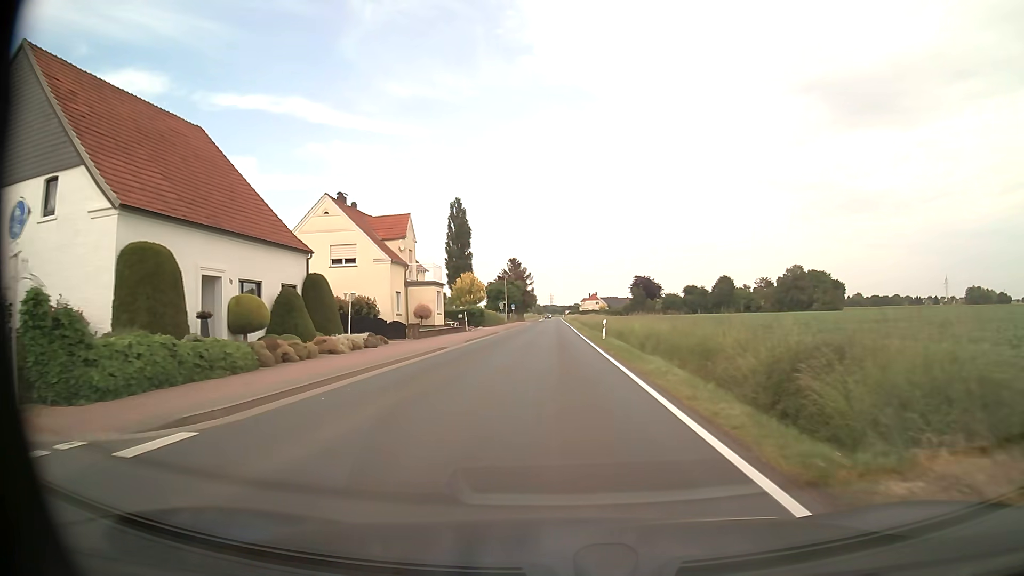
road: tertiary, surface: asphalt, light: Day
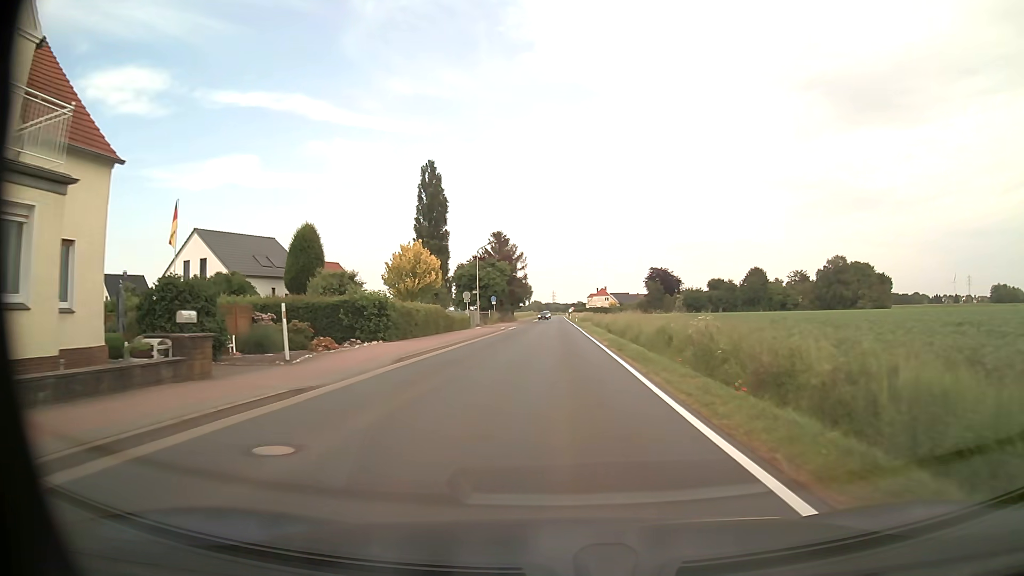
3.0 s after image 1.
(-0.1, +39.7) m; 0°
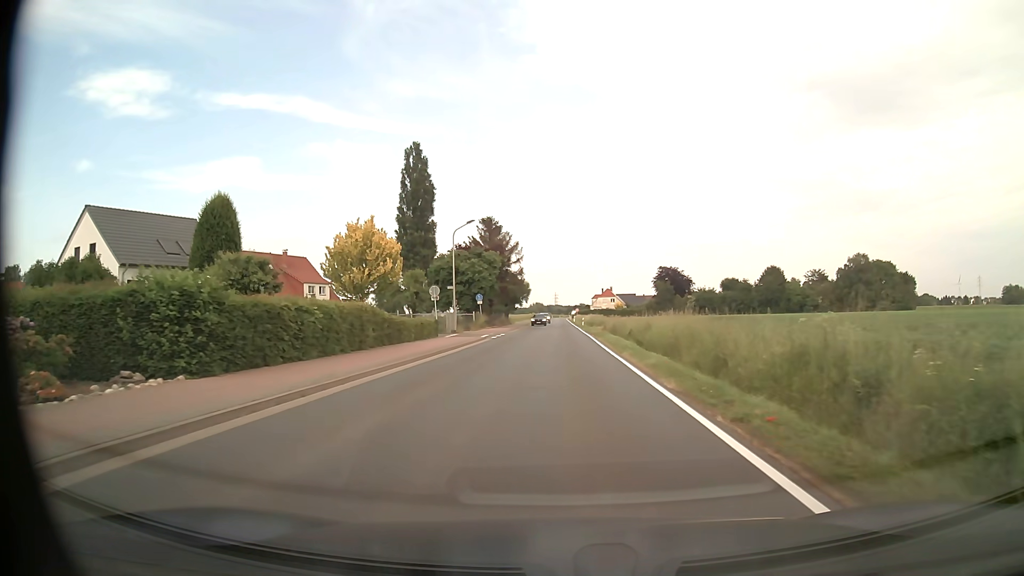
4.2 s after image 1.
(0.0, +15.9) m; 0°
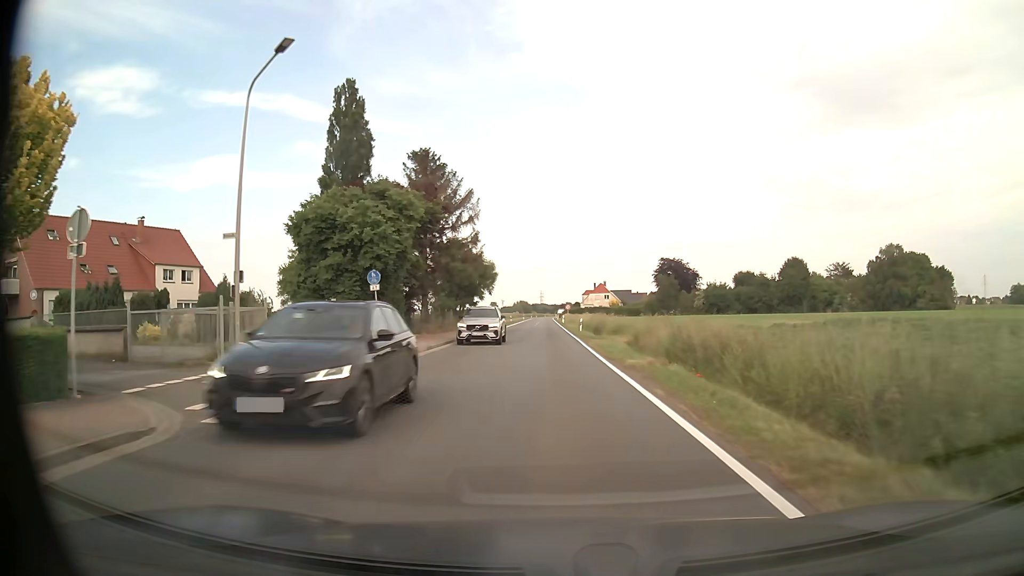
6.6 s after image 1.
(+0.2, +31.8) m; +1°
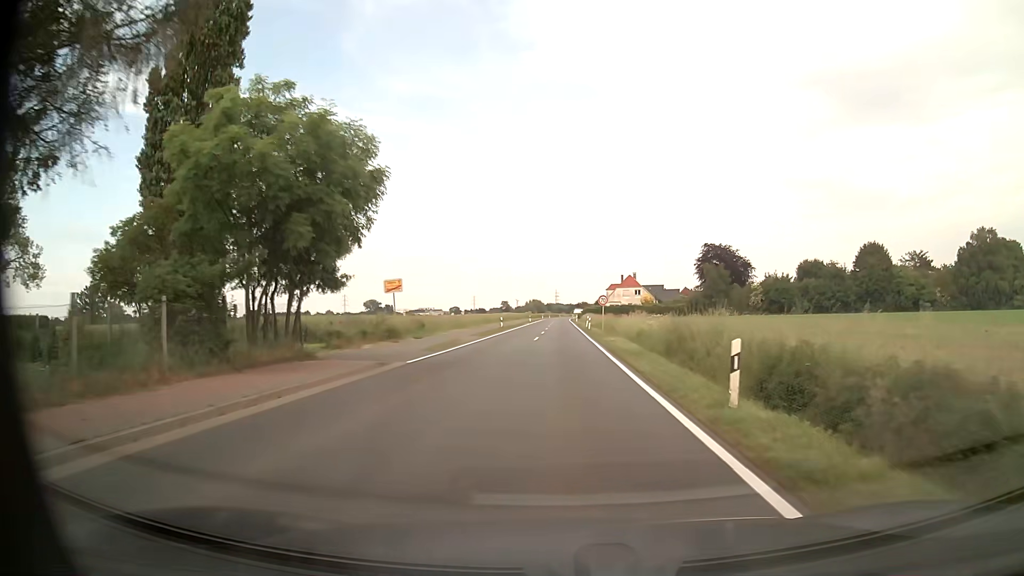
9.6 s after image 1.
(-0.6, +39.7) m; -1°
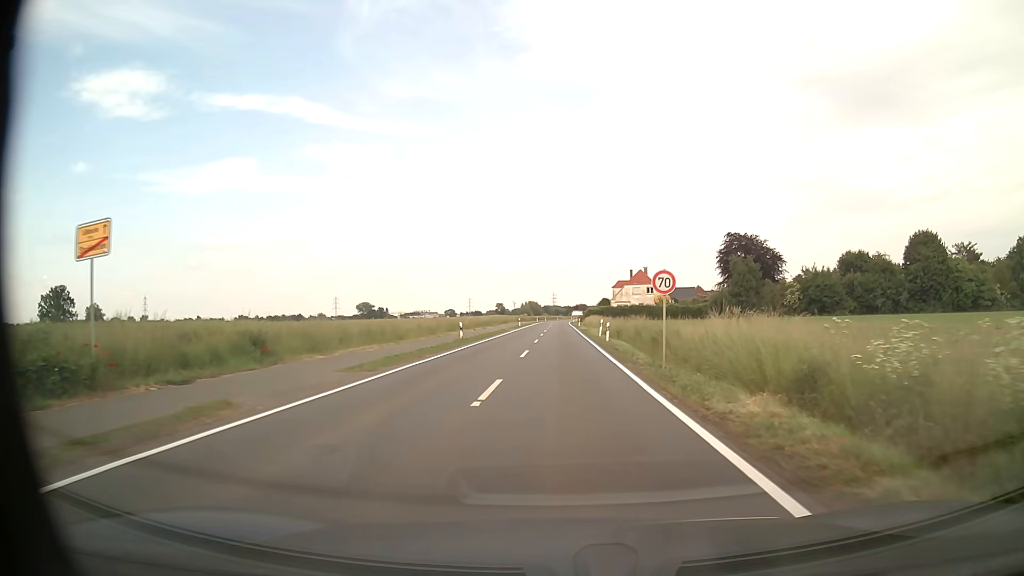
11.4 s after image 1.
(0.0, +24.0) m; 0°
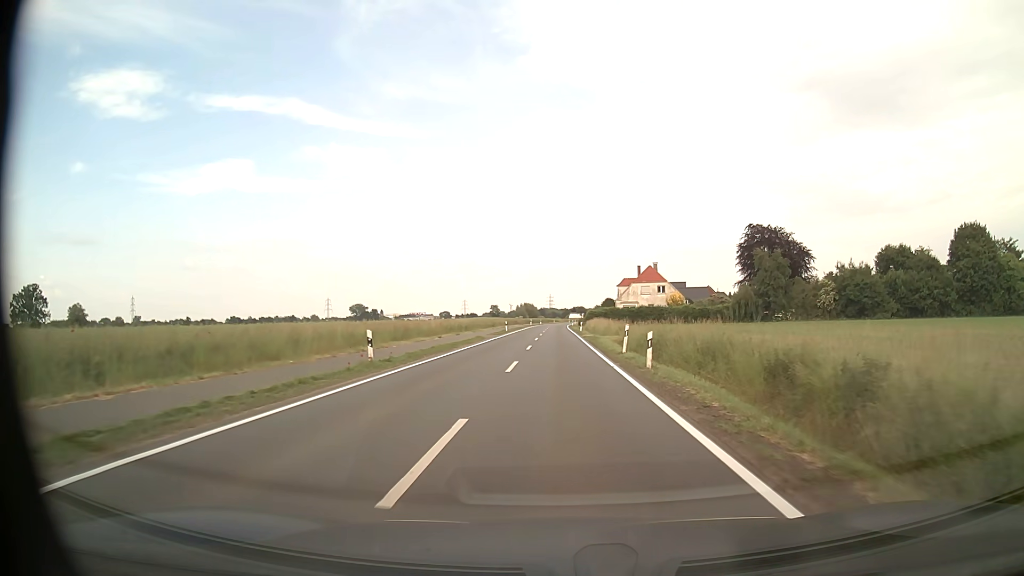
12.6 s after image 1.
(0.0, +17.4) m; 0°
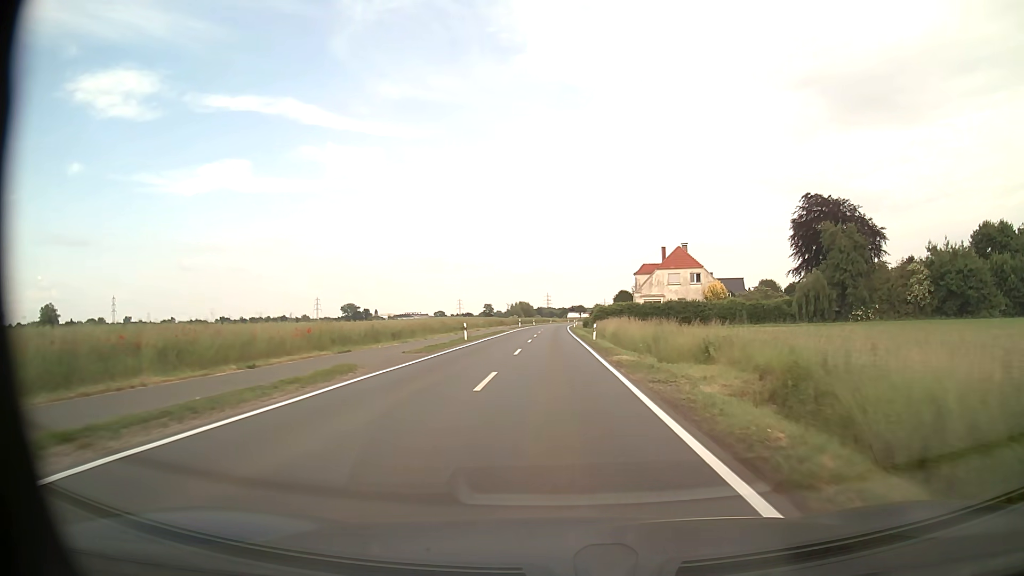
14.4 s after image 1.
(+0.2, +29.2) m; 0°
(0, +10) (0, +20) (0, +30) (0, +40) (0, +50) (-1, +60) (-1, +70) (-1, +80) (0, +90) (0, +100) m
